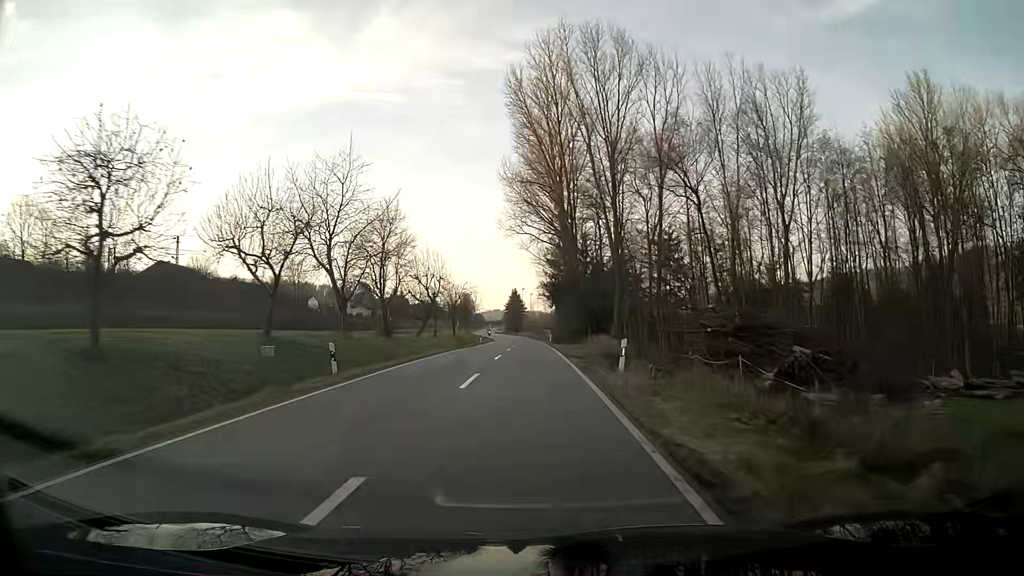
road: tertiary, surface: asphalt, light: Day
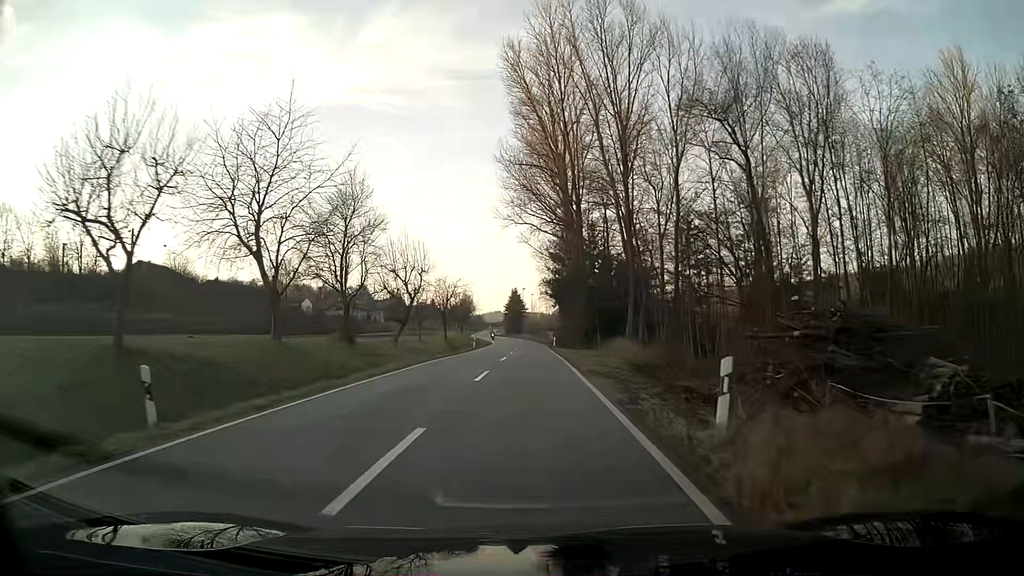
(0.0, +9.1) m; 0°
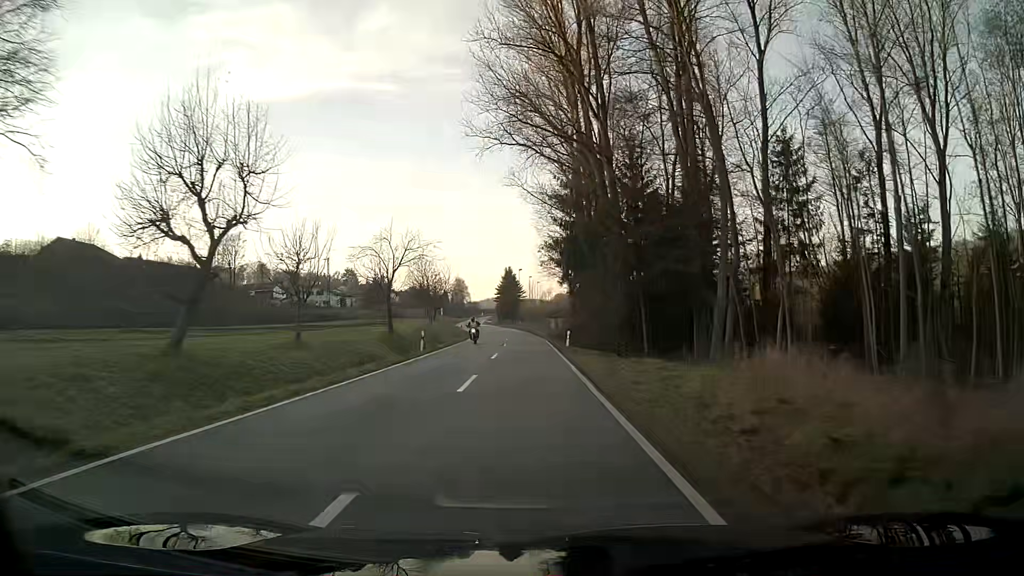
(+0.1, +27.5) m; 0°
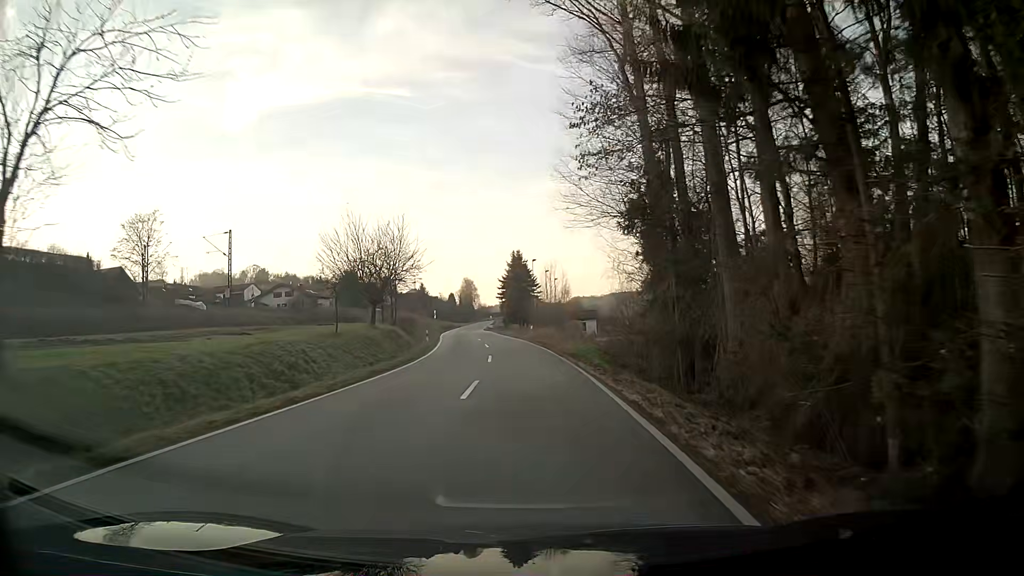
(-0.3, +37.0) m; -1°
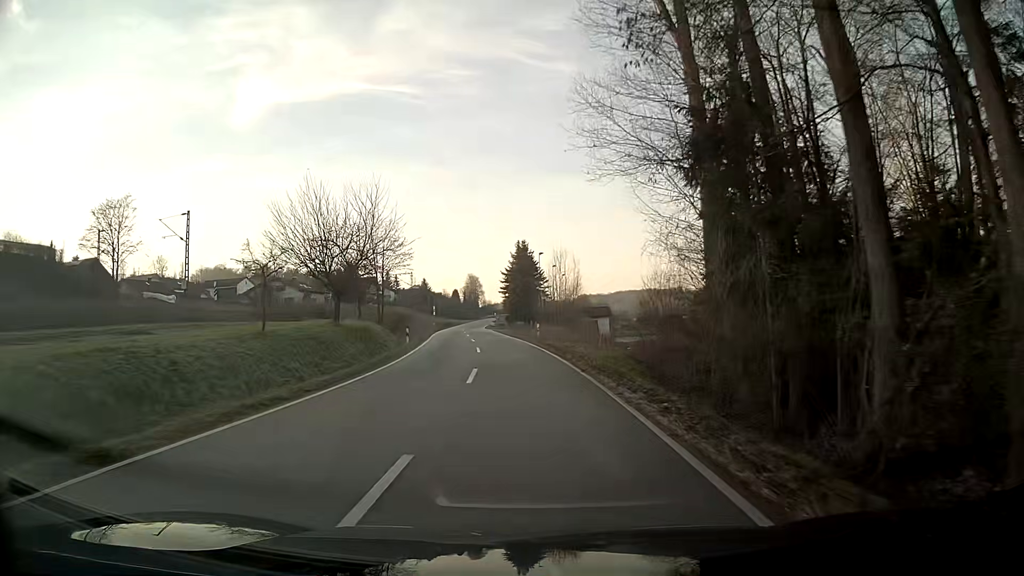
(-0.1, +9.6) m; -1°
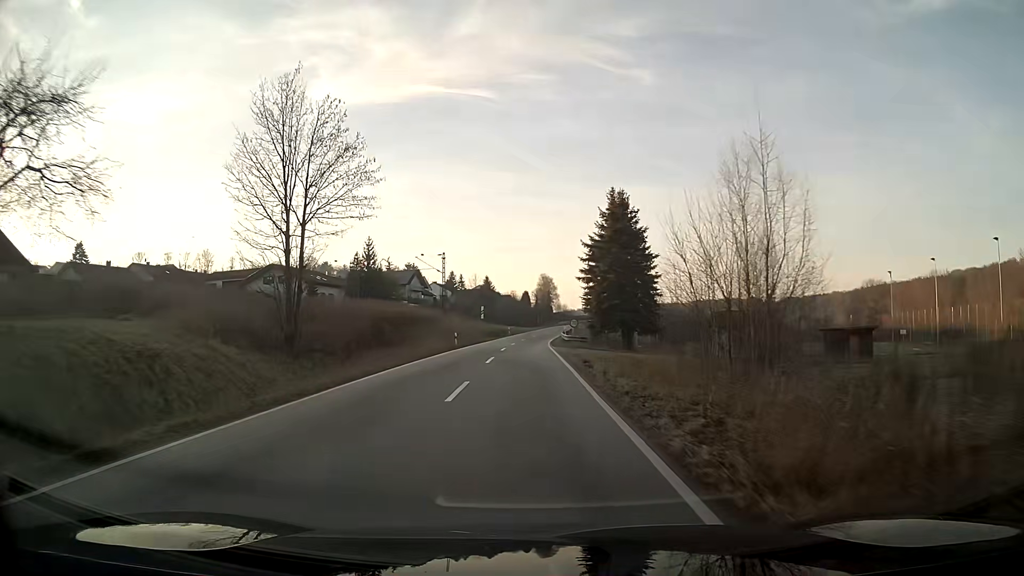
(-1.9, +39.4) m; -6°
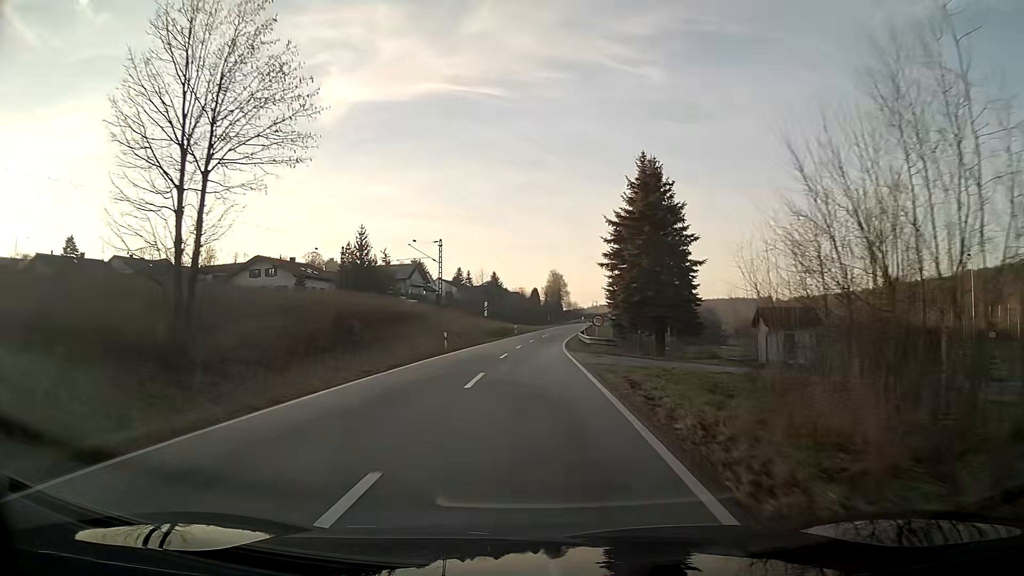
(-0.1, +10.0) m; -1°
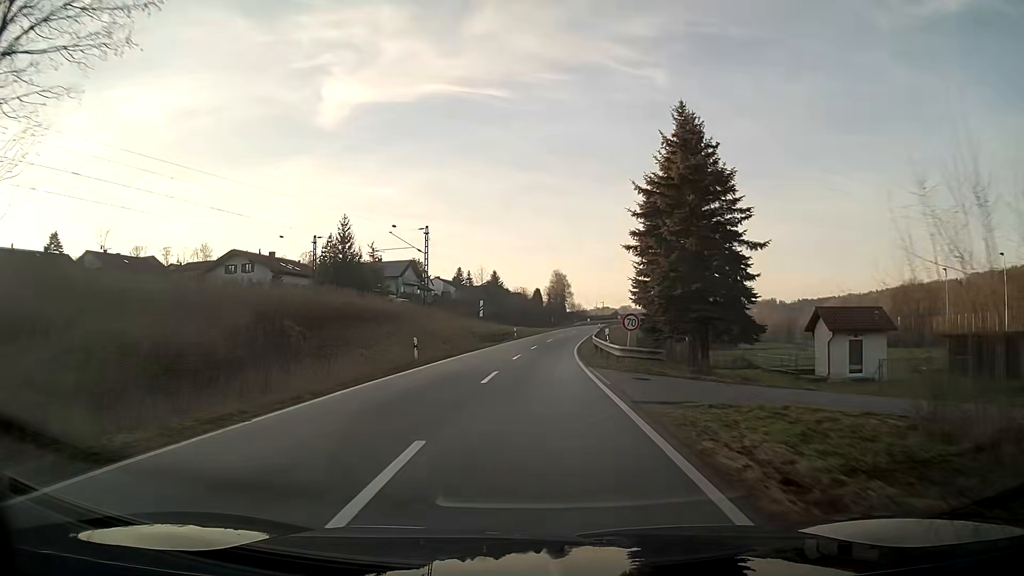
(0.0, +10.0) m; 0°
(0, +10) (0, +20) (+1, +30) (+1, +40) (+2, +50) (+3, +60) (+5, +70) (+6, +80) (+8, +89) (+10, +99) m
